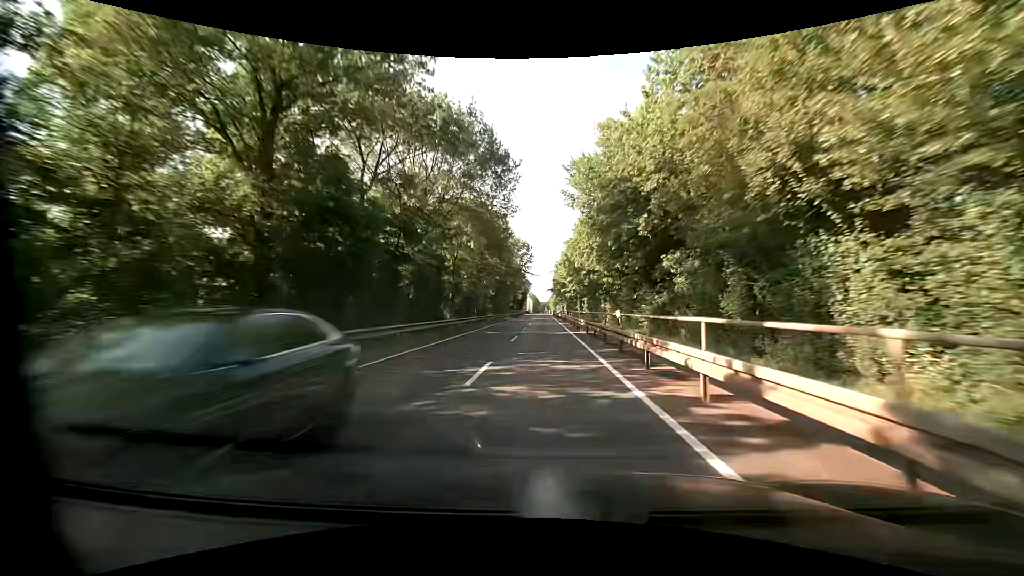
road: tertiary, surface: asphalt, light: Day
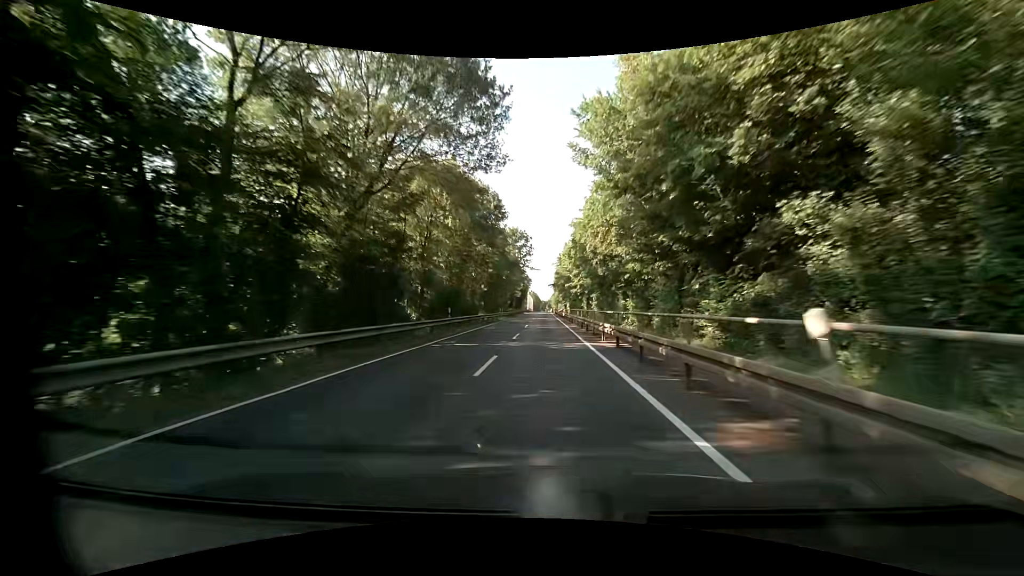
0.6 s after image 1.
(-0.2, +11.2) m; -1°
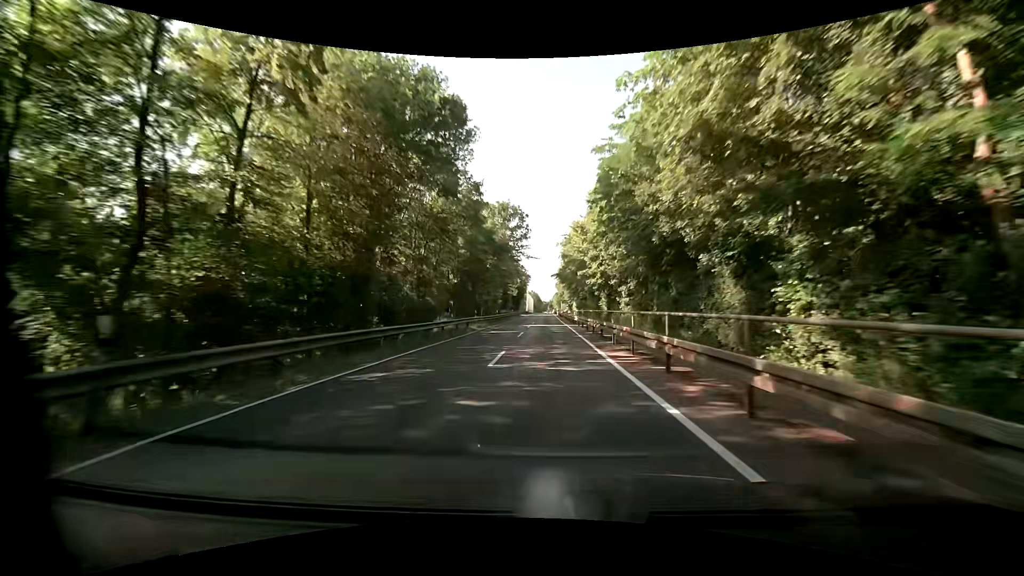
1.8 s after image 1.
(-0.1, +22.4) m; 0°
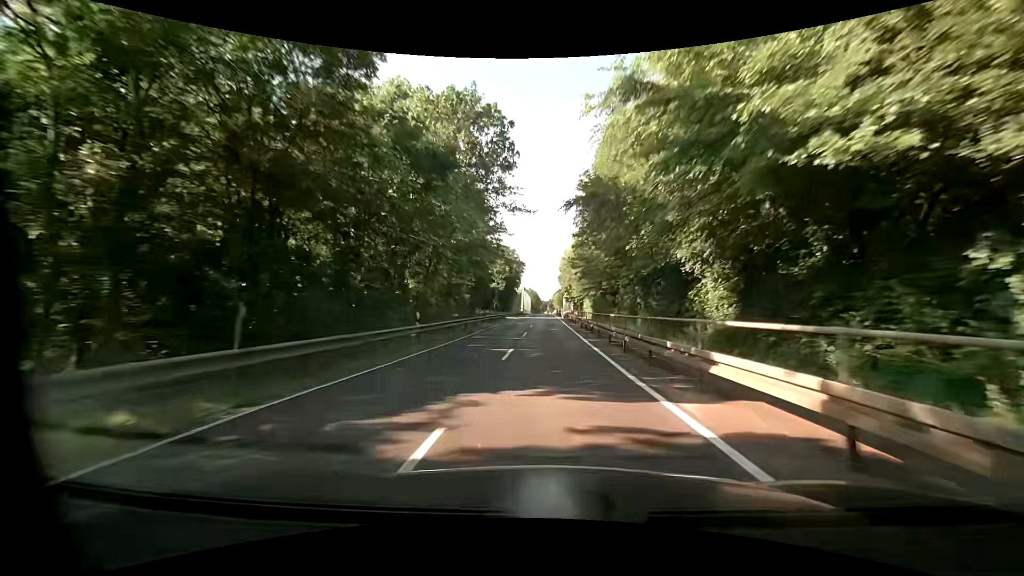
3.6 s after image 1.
(-0.1, +33.9) m; 0°
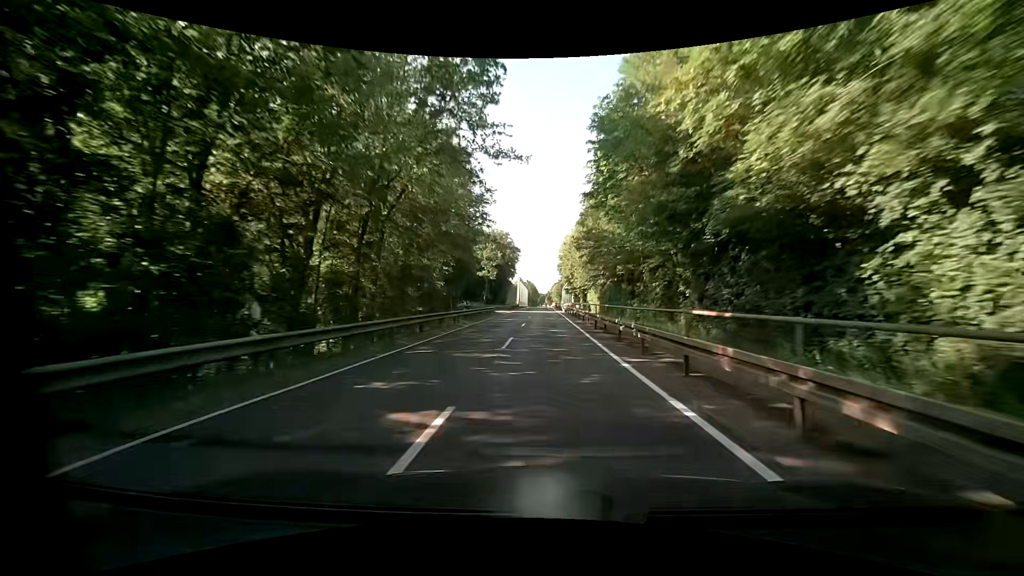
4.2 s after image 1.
(0.0, +11.4) m; -1°
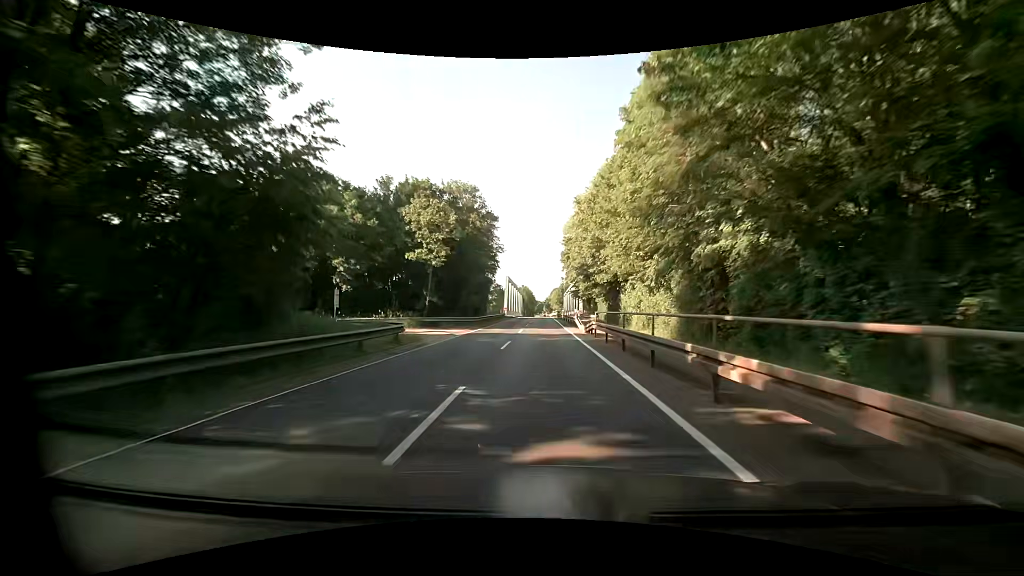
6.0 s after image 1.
(+0.5, +34.2) m; +1°
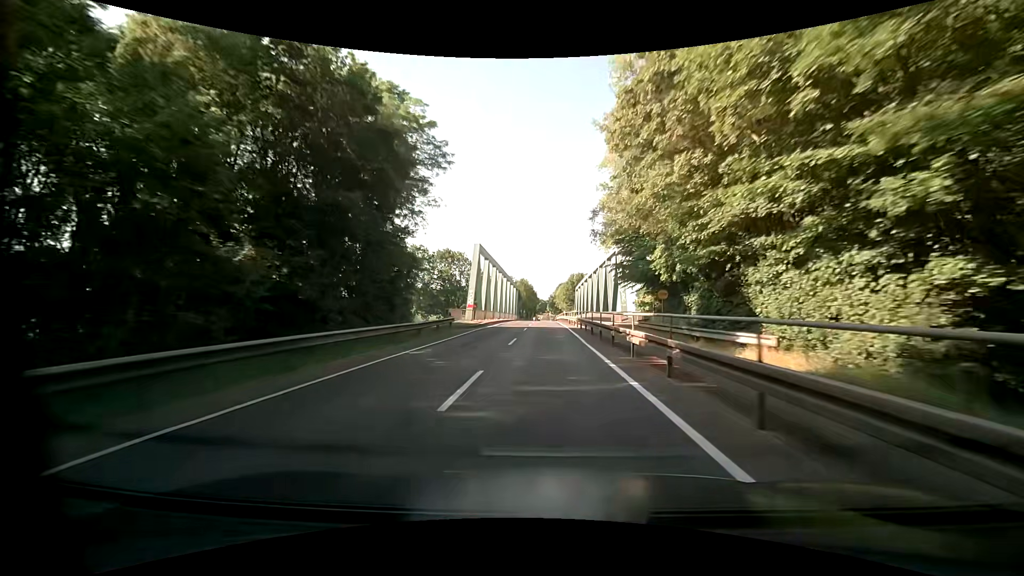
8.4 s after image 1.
(-0.5, +45.7) m; 0°
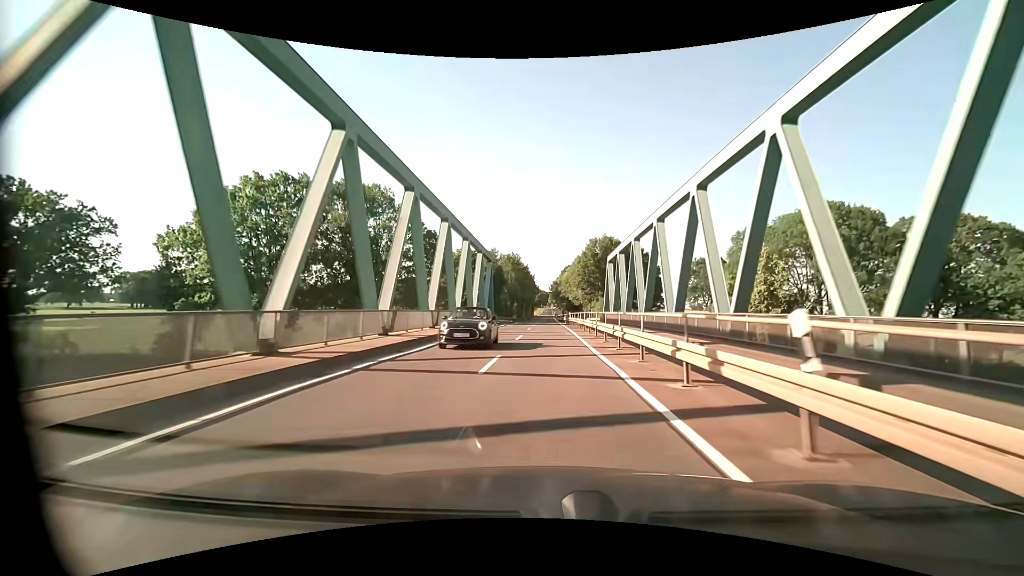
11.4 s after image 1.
(-0.4, +57.2) m; -1°
(0, +10) (0, +20) (0, +30) (0, +40) (0, +50) (0, +60) (0, +70) (+1, +80) (+1, +90) (+1, +100) m
